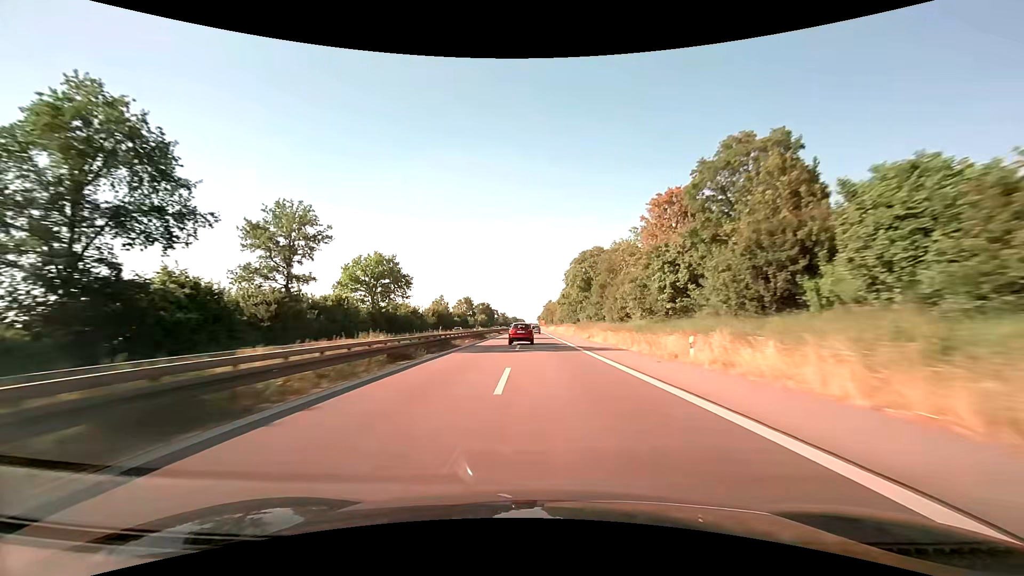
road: trunk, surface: asphalt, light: Day
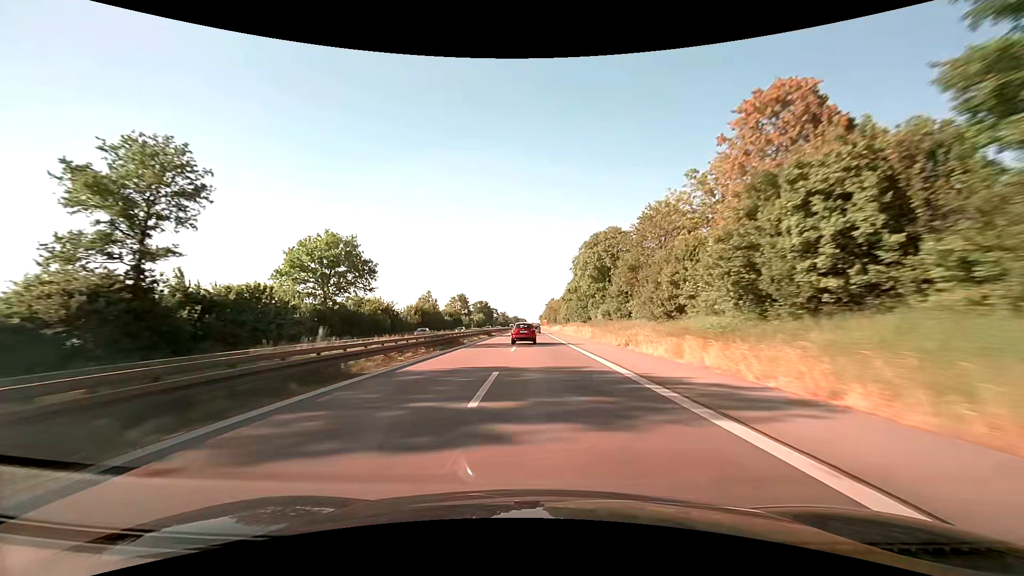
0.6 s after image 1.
(0.0, +19.6) m; 0°
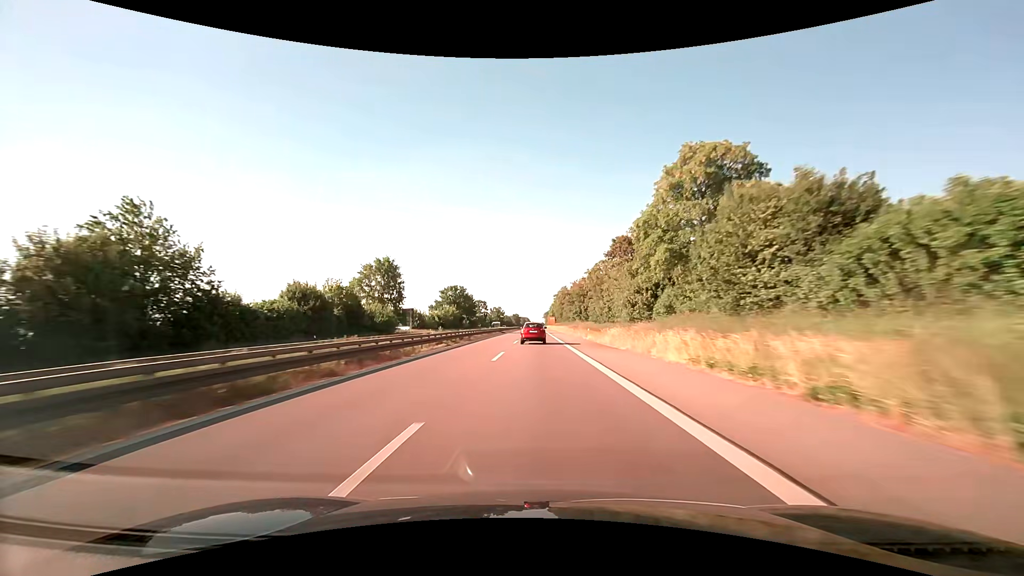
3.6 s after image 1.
(-0.8, +97.4) m; -1°
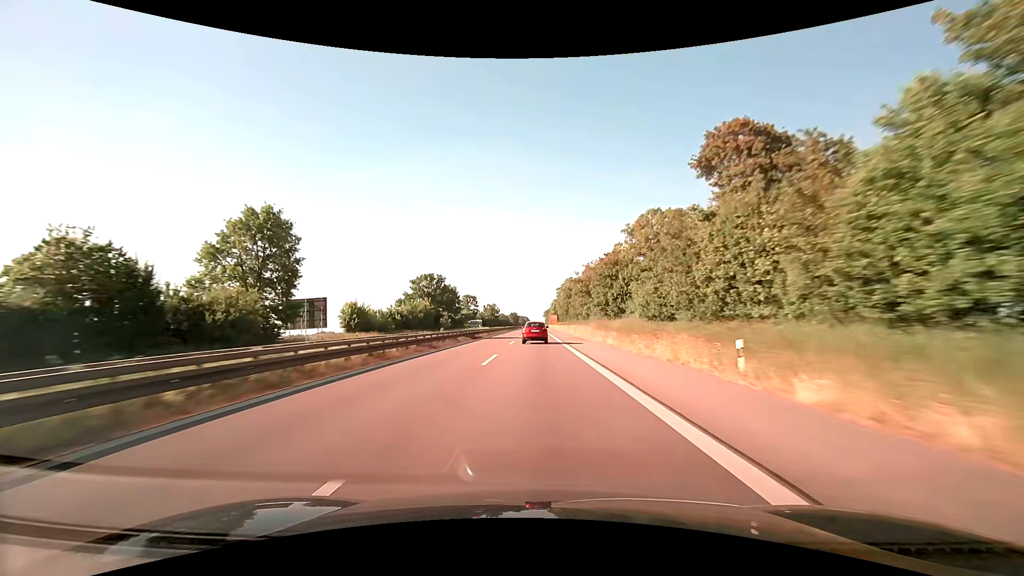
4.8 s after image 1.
(0.0, +38.4) m; 0°
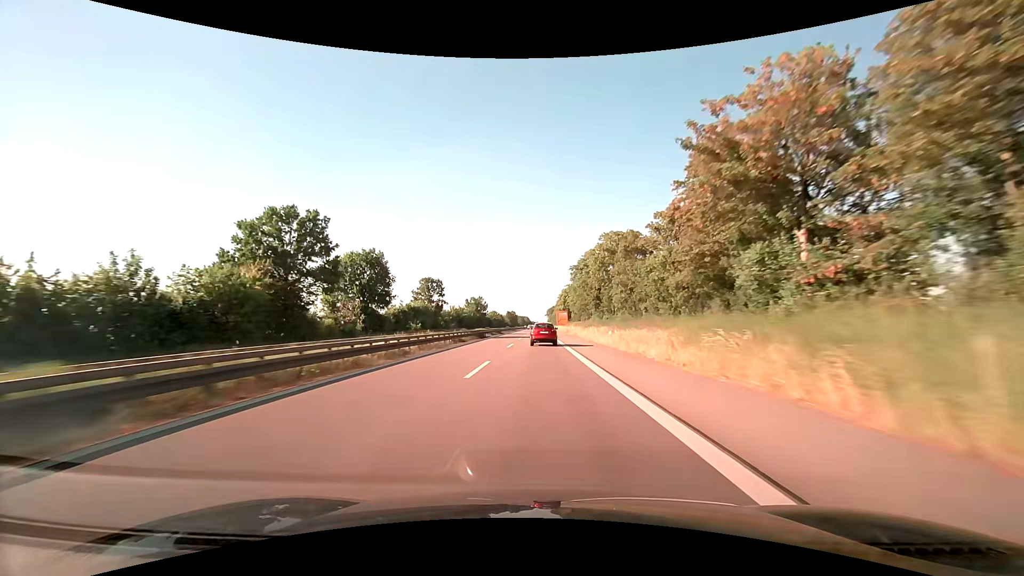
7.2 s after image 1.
(-0.1, +75.5) m; 0°
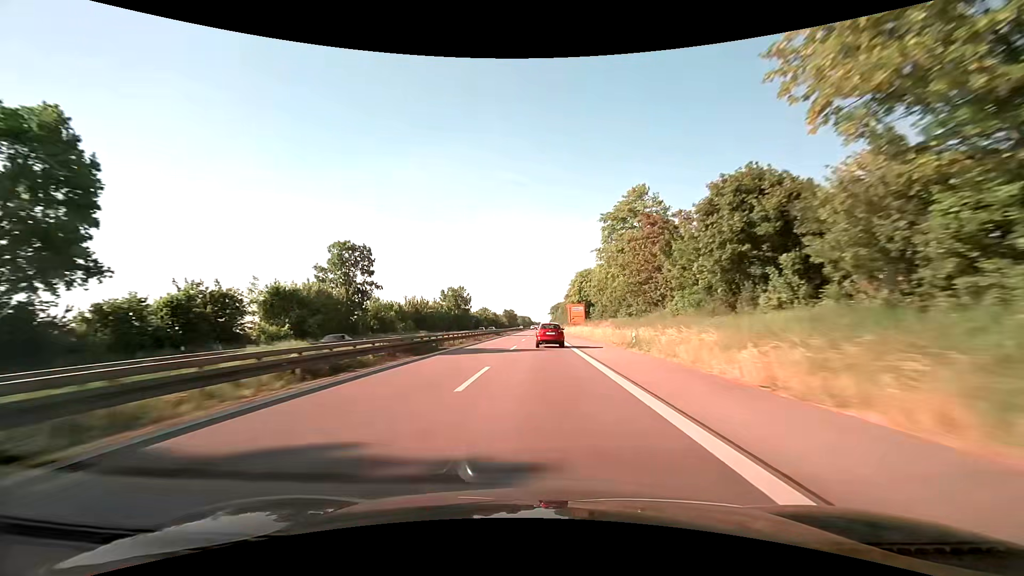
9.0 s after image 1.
(-0.1, +56.7) m; 0°
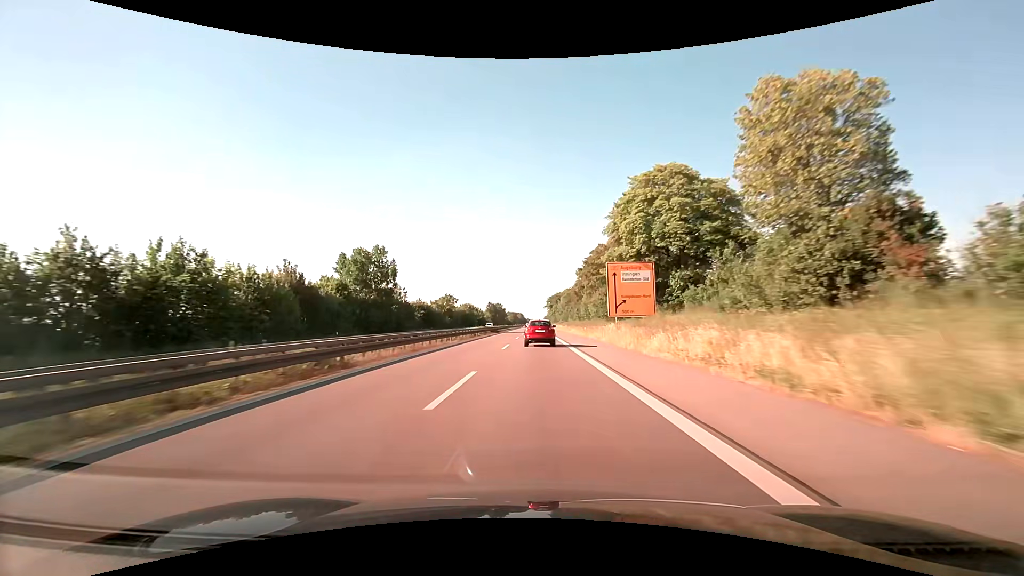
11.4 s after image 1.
(+0.7, +74.3) m; +1°
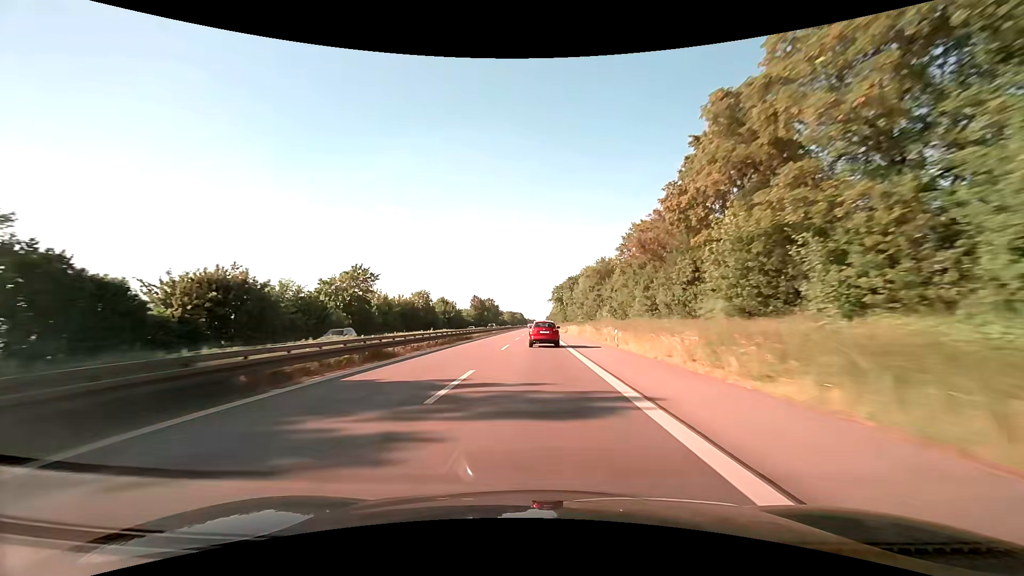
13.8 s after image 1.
(-0.2, +71.2) m; 0°
(0, +10) (0, +20) (0, +30) (0, +40) (0, +50) (0, +60) (0, +70) (0, +80) (0, +90) (0, +100) m
